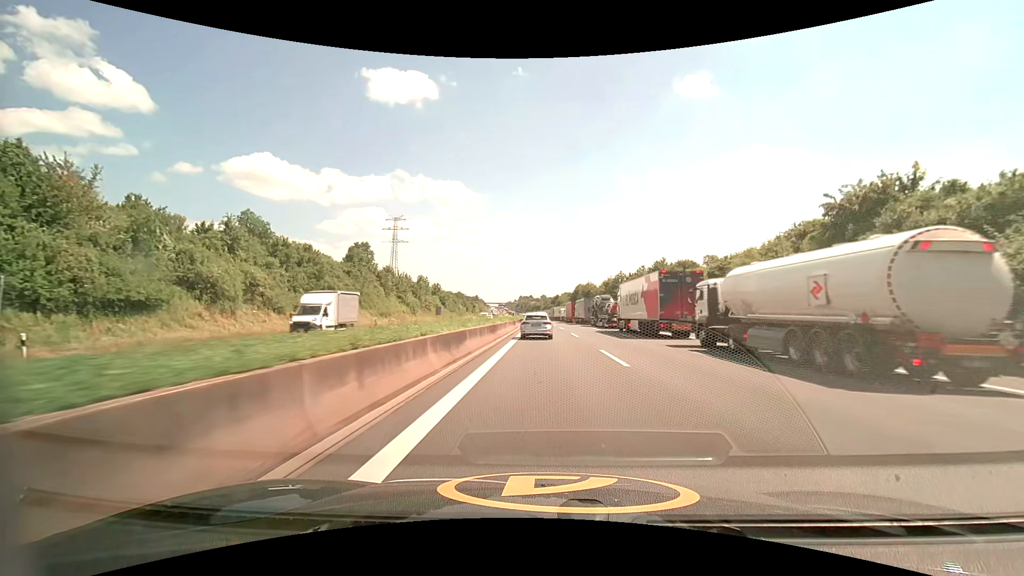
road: motorway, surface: asphalt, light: Day
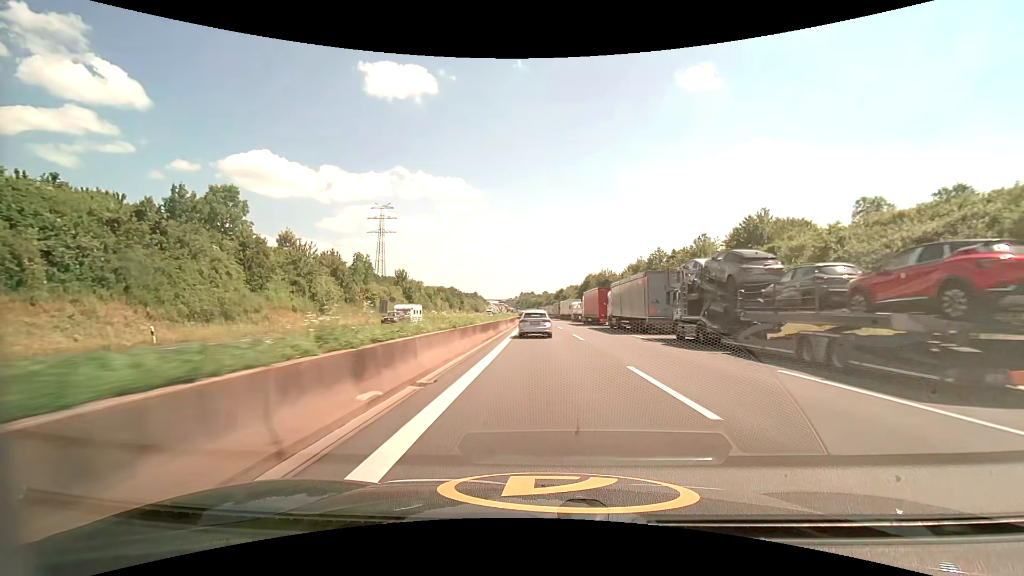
(+0.1, +42.8) m; 0°
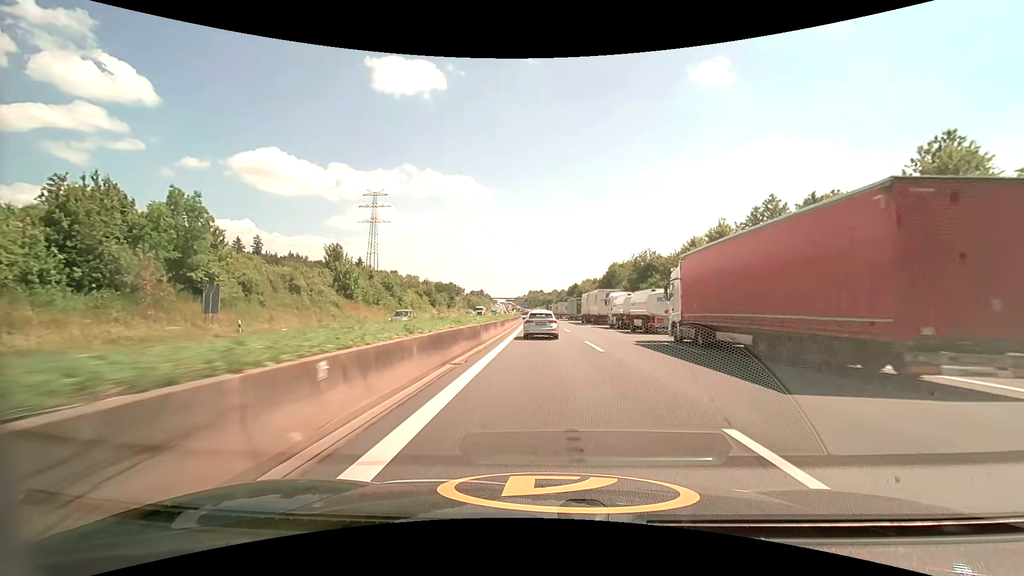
(-0.3, +42.4) m; -1°
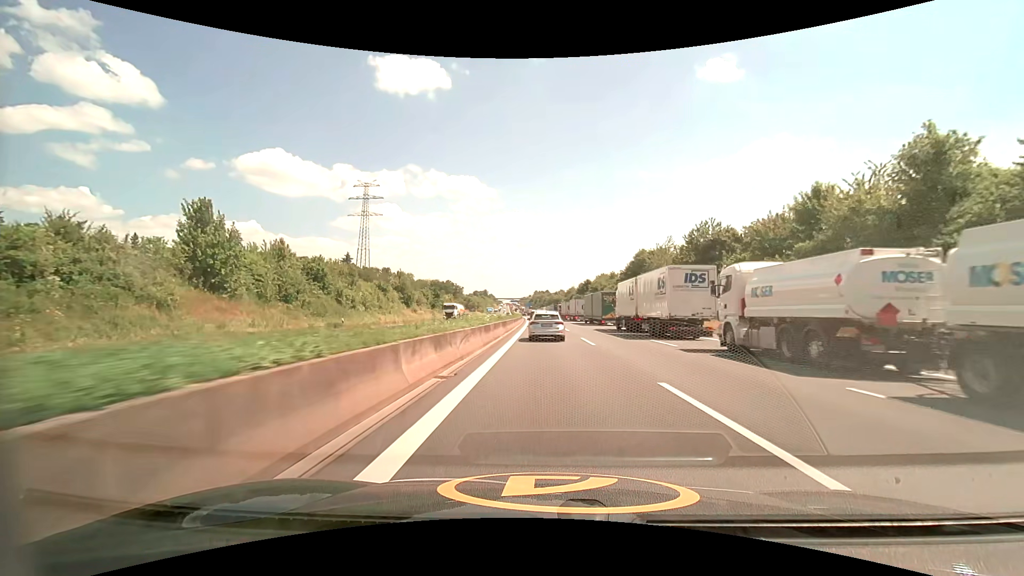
(-0.2, +31.6) m; -1°
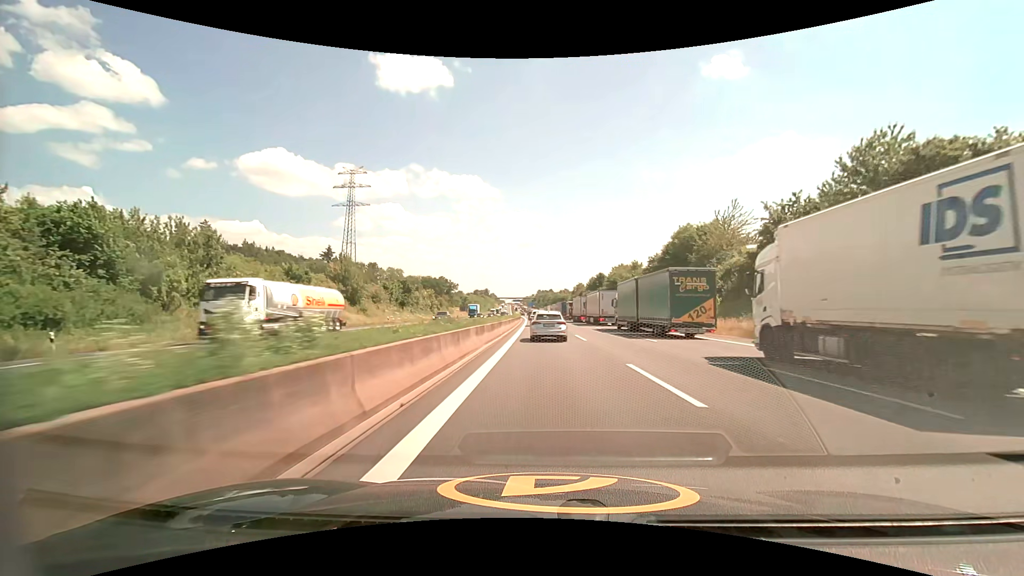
(-0.1, +32.4) m; 0°
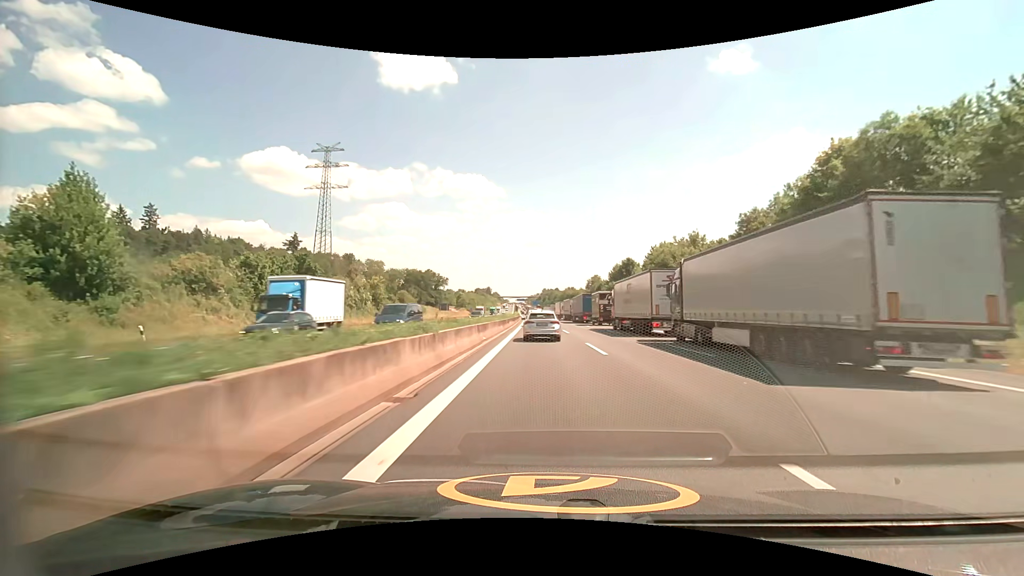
(-0.2, +44.8) m; -1°
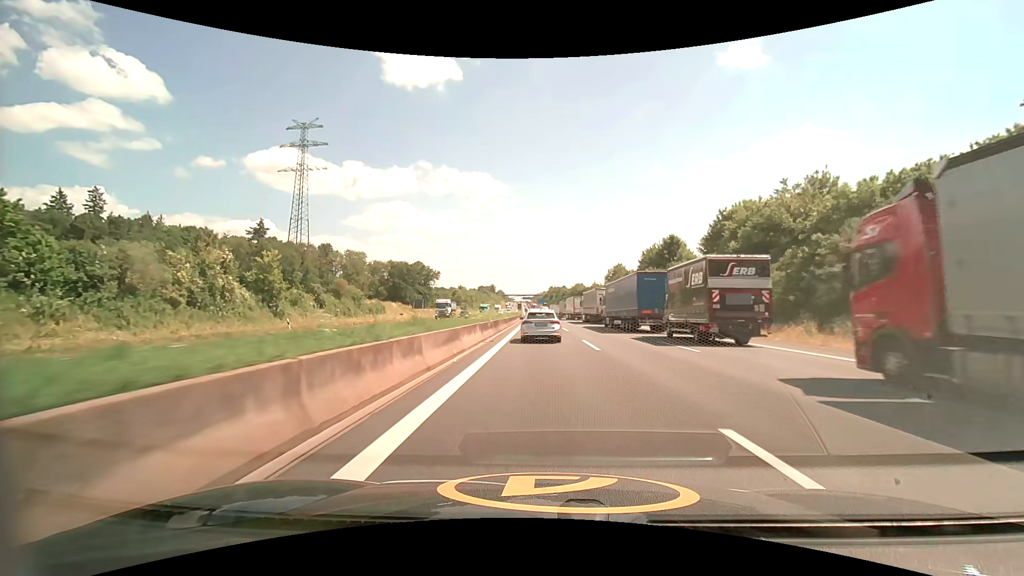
(-0.2, +34.3) m; -1°
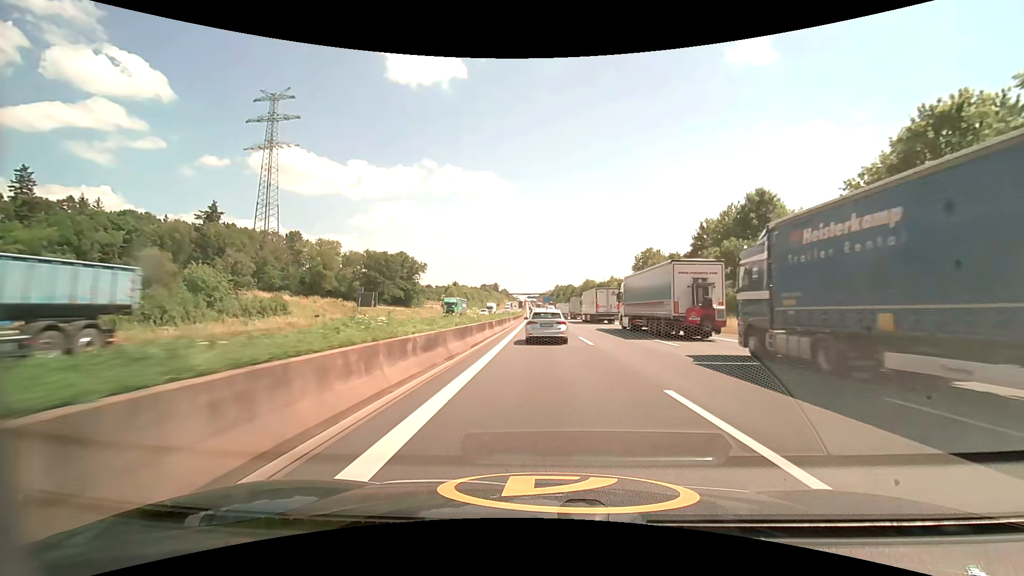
(-0.2, +32.9) m; -1°
(0, +10) (0, +20) (0, +30) (0, +40) (0, +50) (0, +60) (0, +70) (-1, +80) (-1, +90) (-1, +100) m
